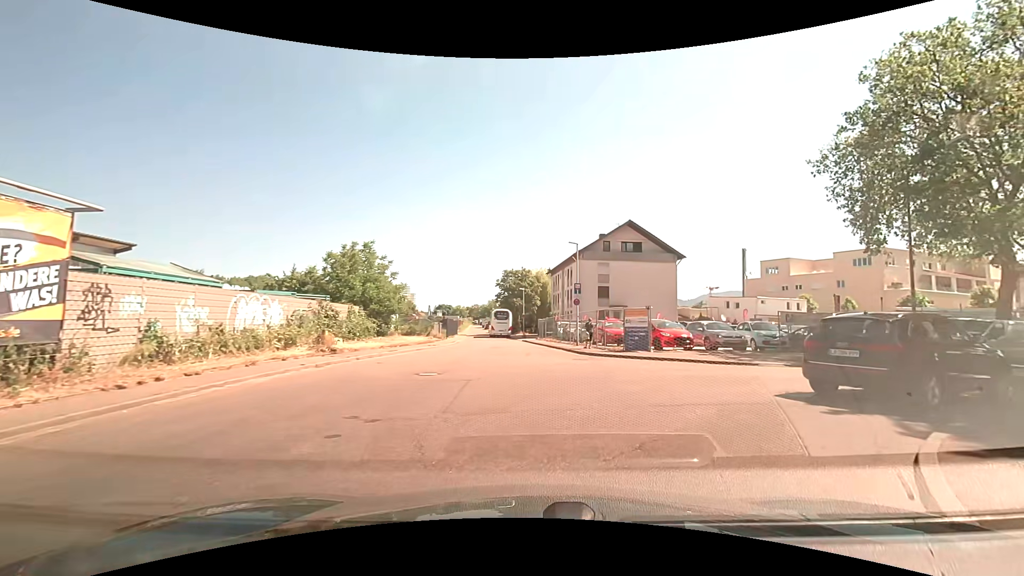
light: Day
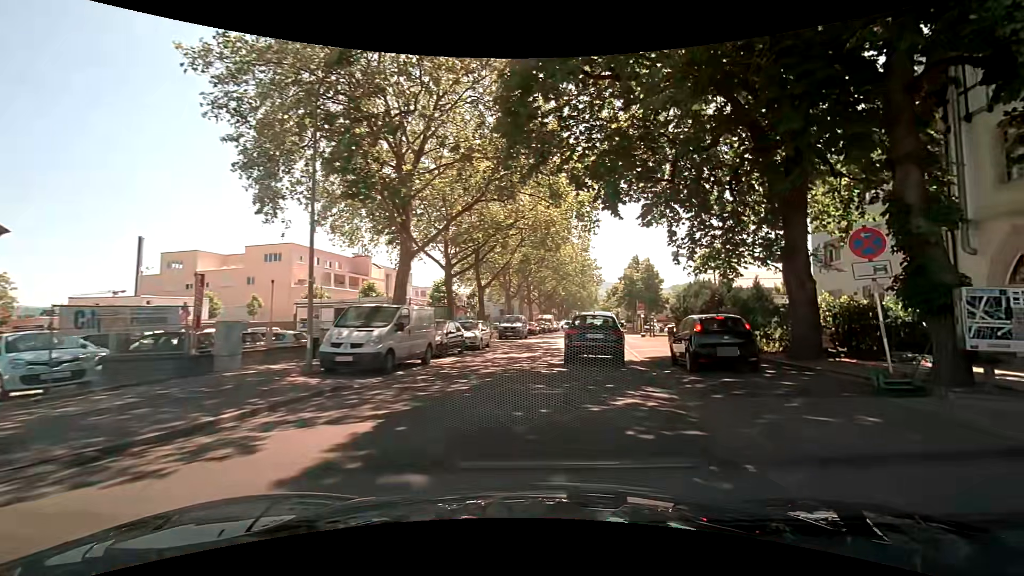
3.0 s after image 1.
(+6.7, +11.5) m; +60°
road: unclassified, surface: asphalt
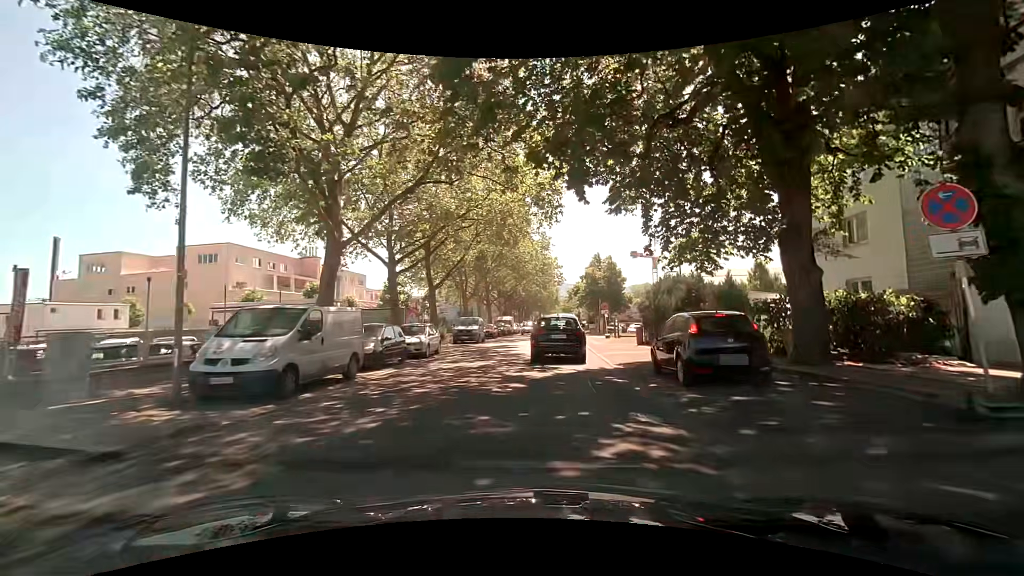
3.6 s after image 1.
(+0.2, +3.2) m; +4°
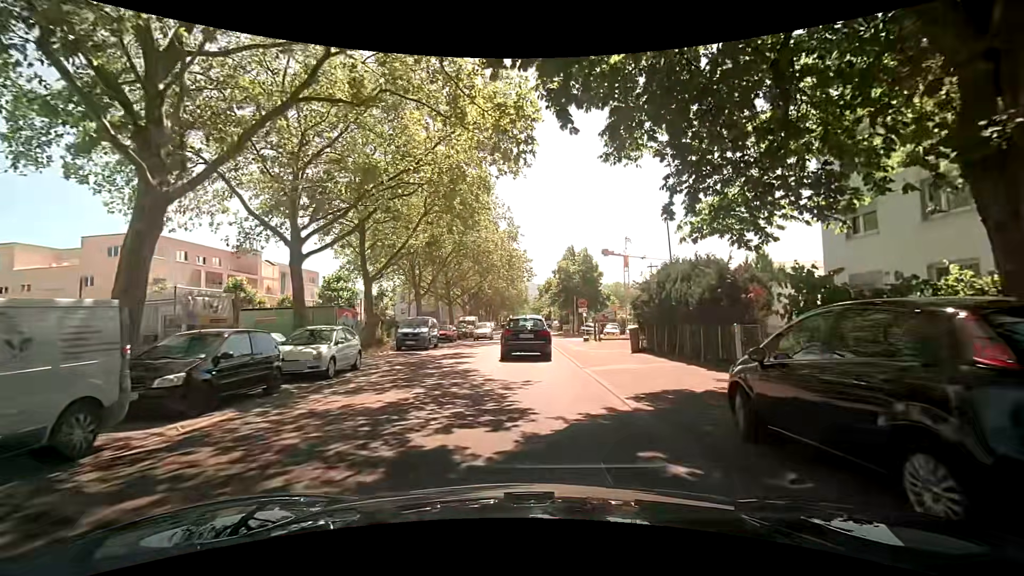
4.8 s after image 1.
(+0.3, +7.2) m; +4°
(0, +10) (0, +20) (0, +30) (0, +40) (0, +50) (0, +60) (0, +70) (0, +80) (0, +90) (-1, +100) m
